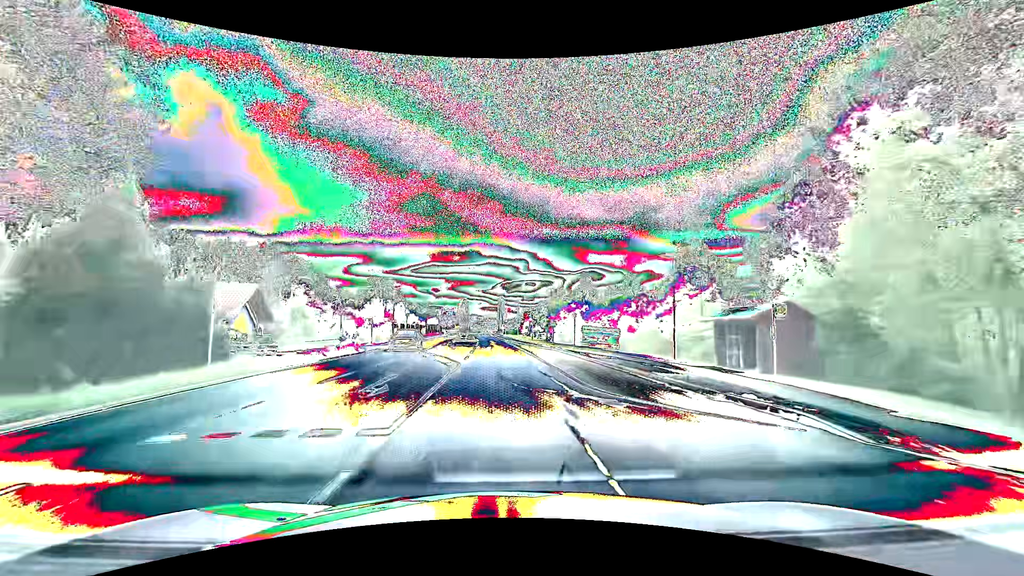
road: primary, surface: asphalt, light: Day
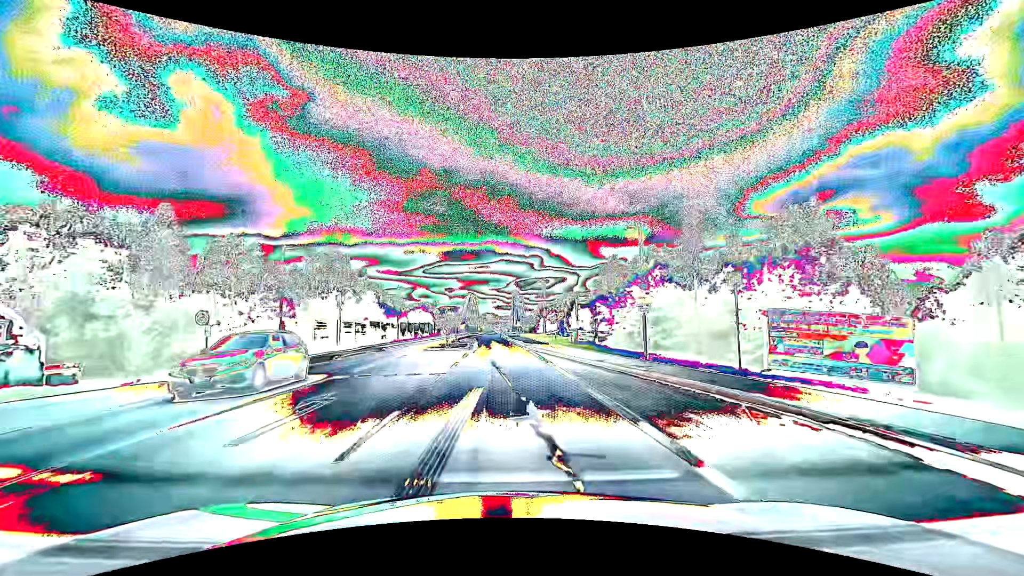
(-0.4, +30.4) m; -2°
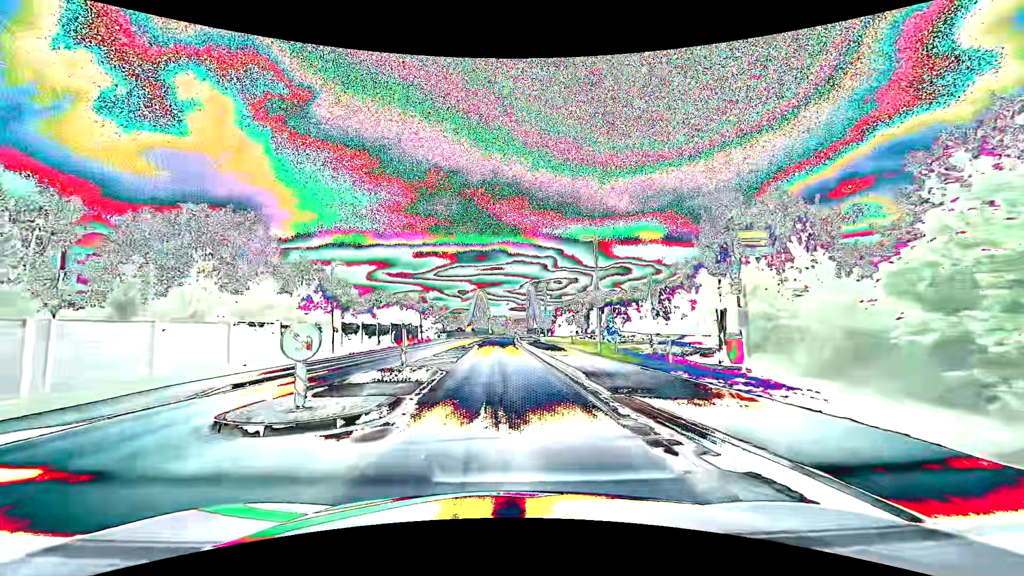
(-0.3, +22.7) m; -2°
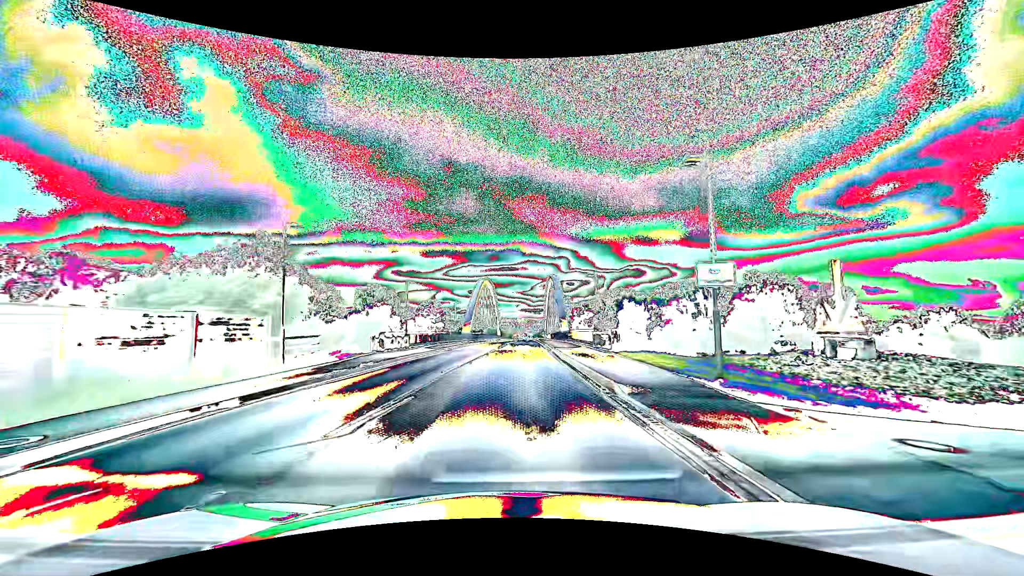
(-1.0, +38.0) m; -1°
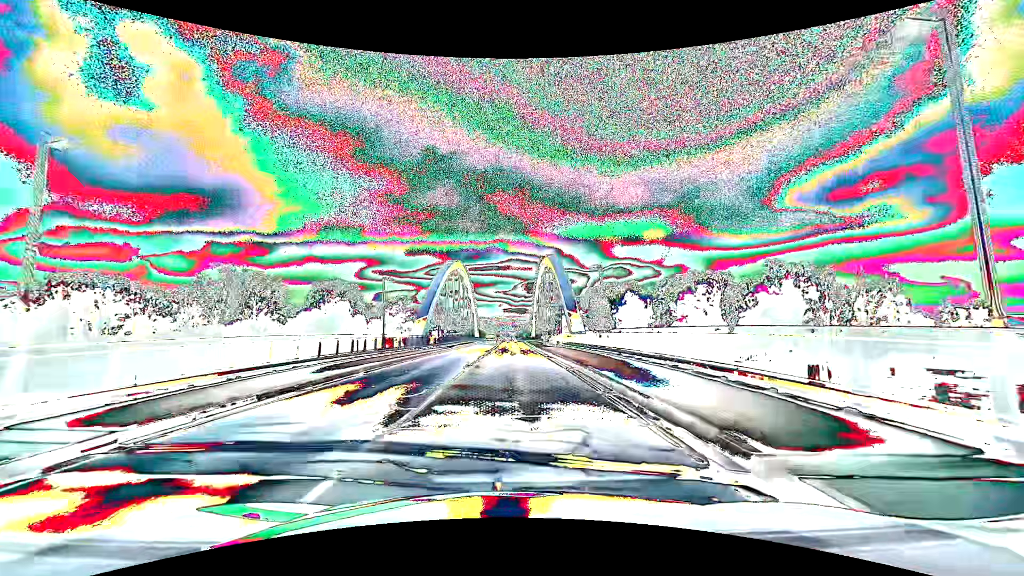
(+0.4, +30.4) m; +2°
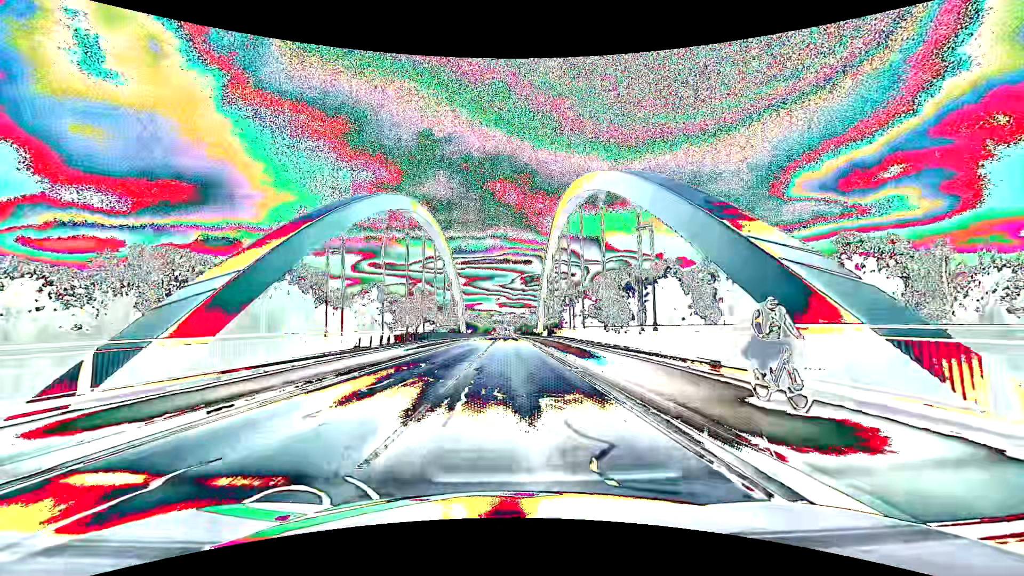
(+0.1, +38.2) m; 0°
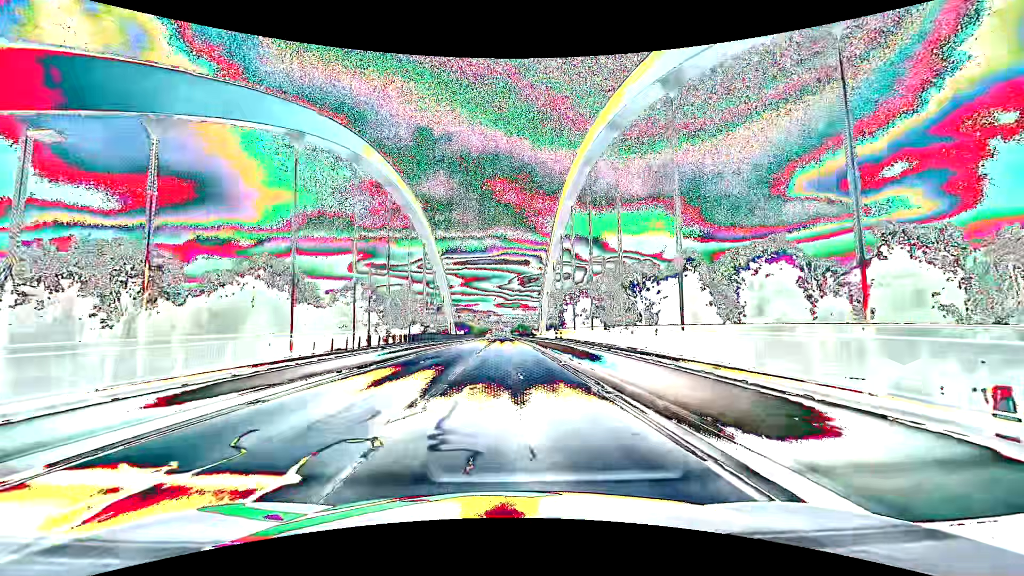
(0.0, +15.4) m; +1°
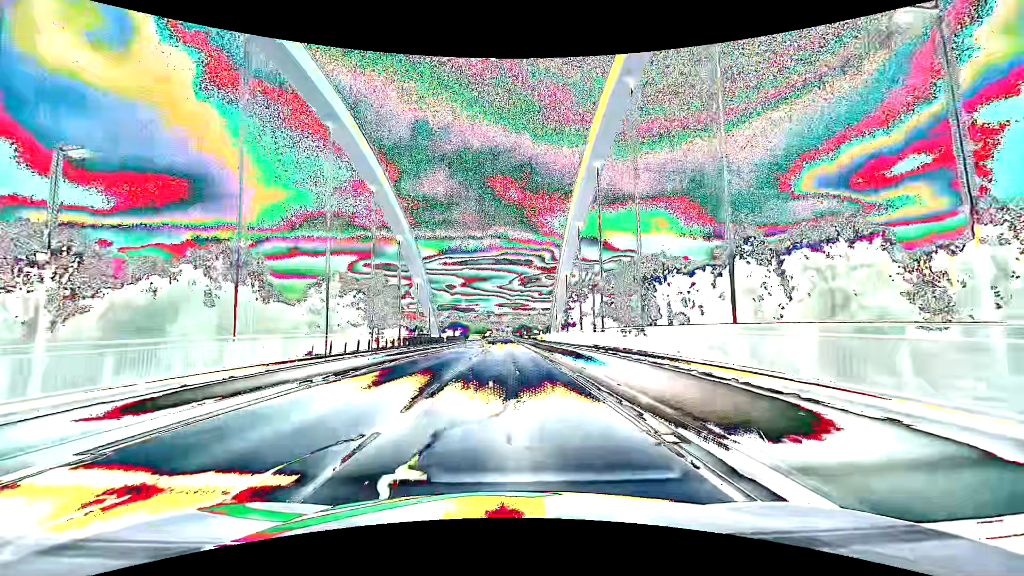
(-0.1, +23.0) m; -1°
(0, +10) (0, +20) (0, +30) (0, +40) (0, +50) (0, +60) (0, +70) (0, +80) (0, +90) (0, +100) m
